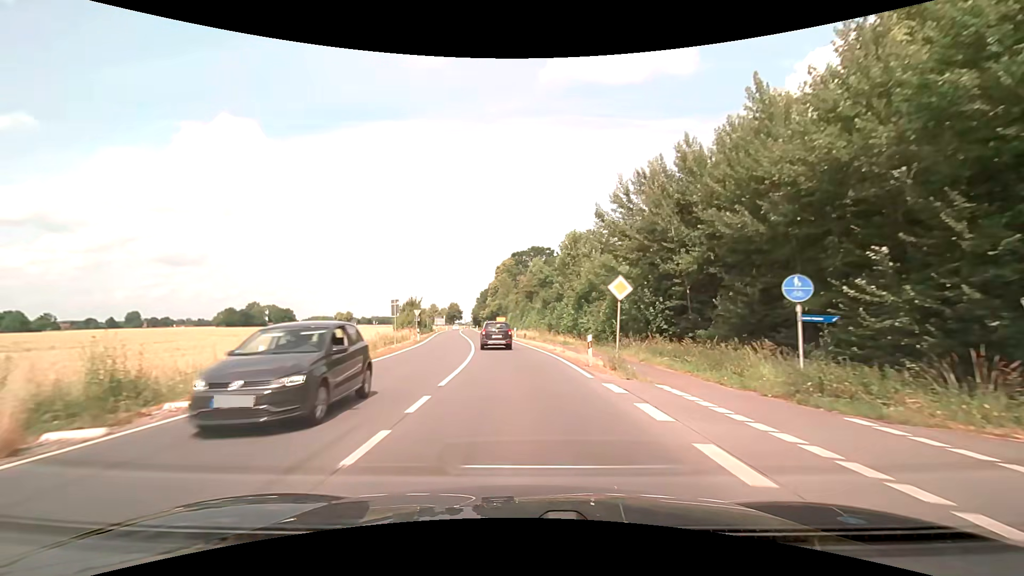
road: secondary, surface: asphalt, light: Day
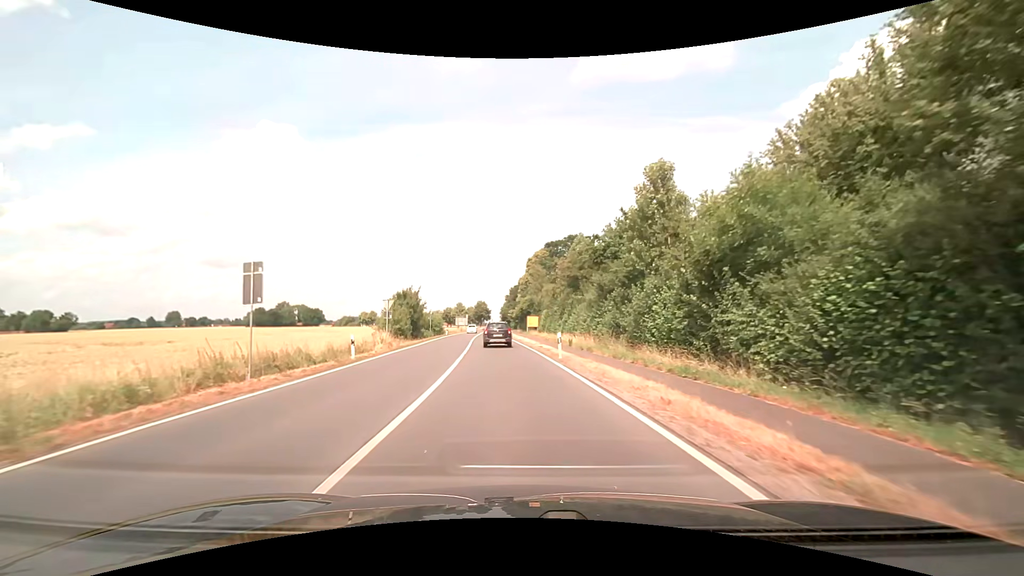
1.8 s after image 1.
(-0.9, +24.3) m; -4°
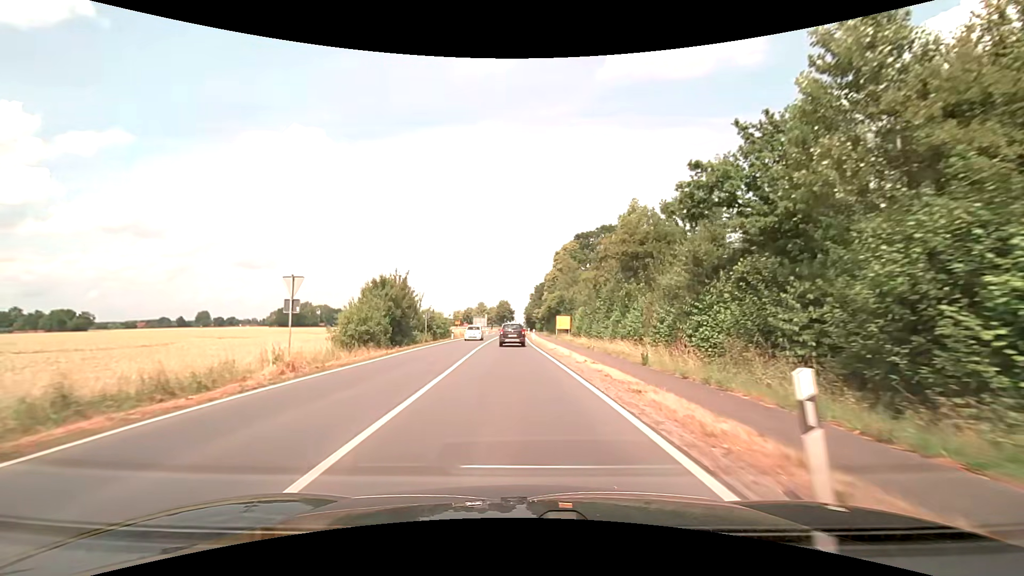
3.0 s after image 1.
(-0.4, +17.3) m; -3°
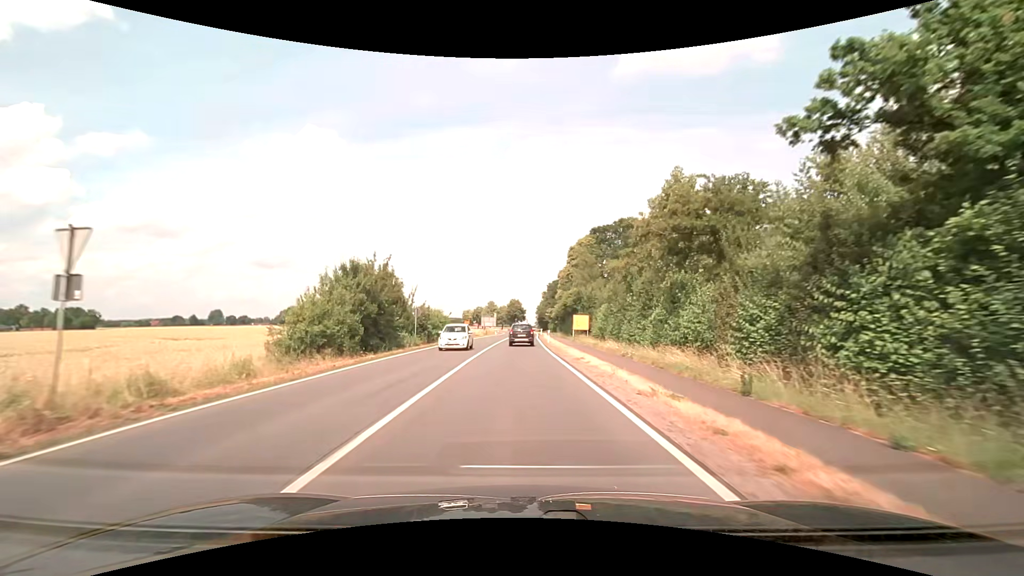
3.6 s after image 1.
(-0.1, +8.9) m; -1°
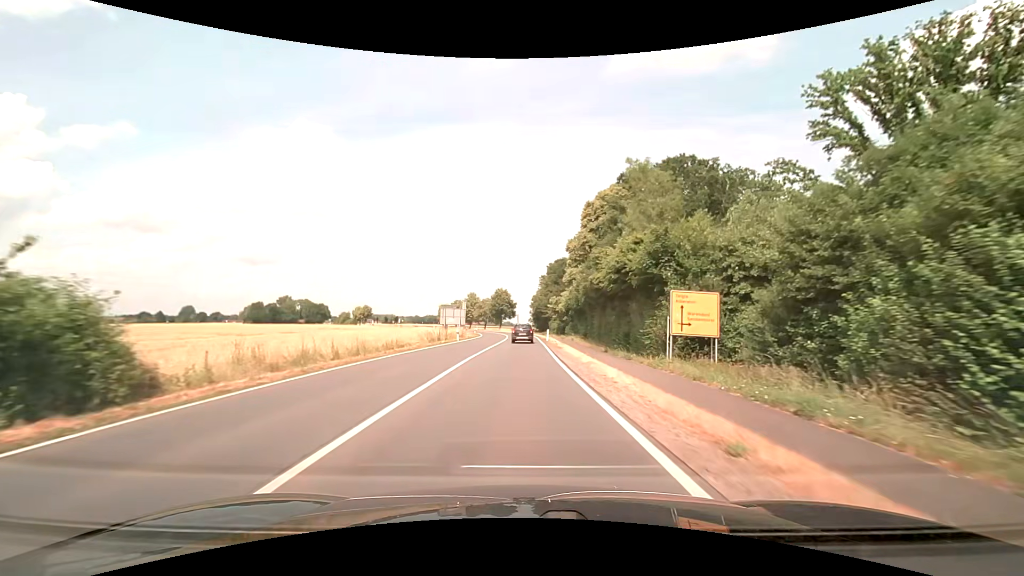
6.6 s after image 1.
(0.0, +47.2) m; +1°
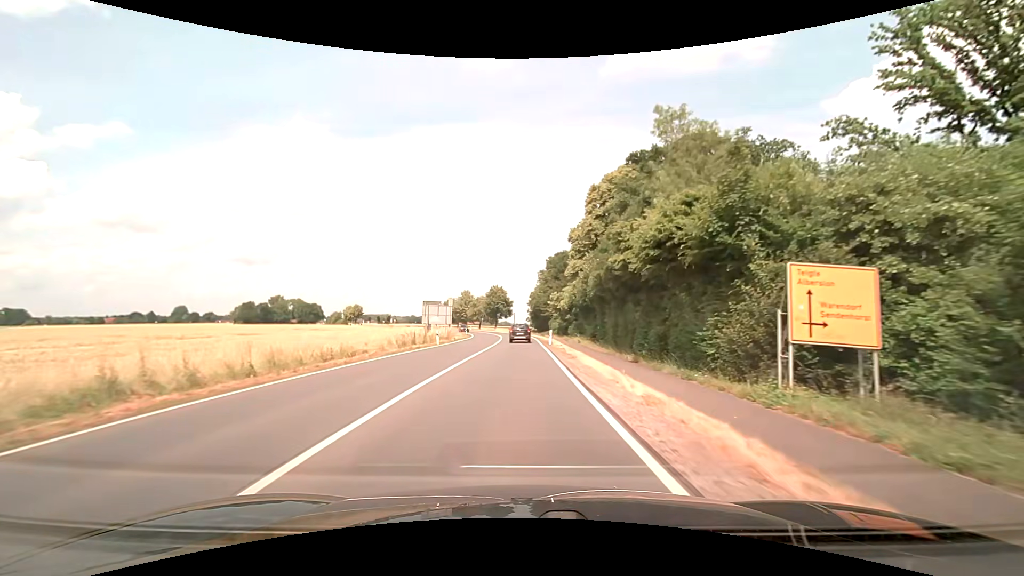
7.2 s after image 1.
(+0.1, +9.9) m; 0°
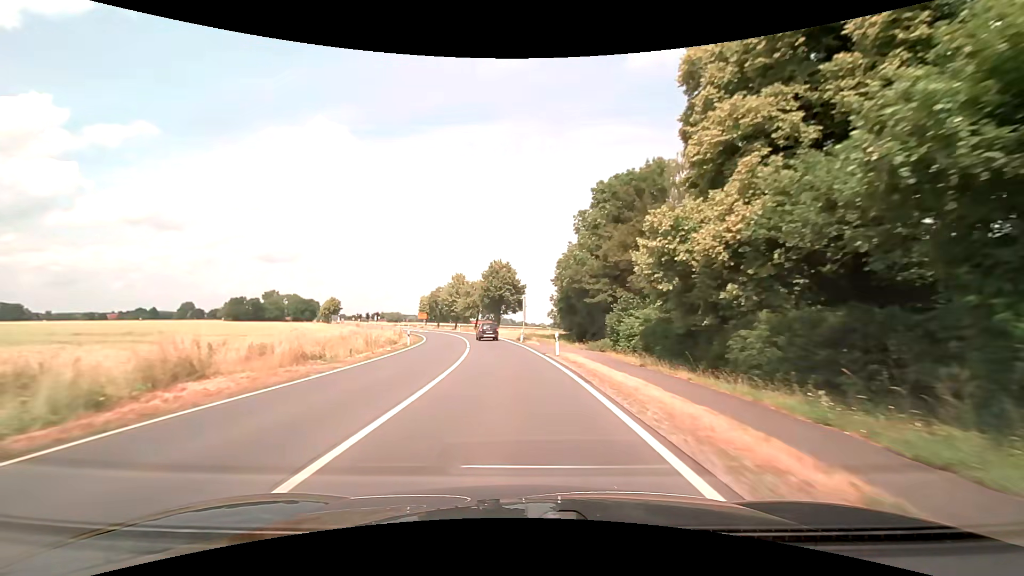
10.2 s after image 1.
(-0.2, +51.8) m; -2°
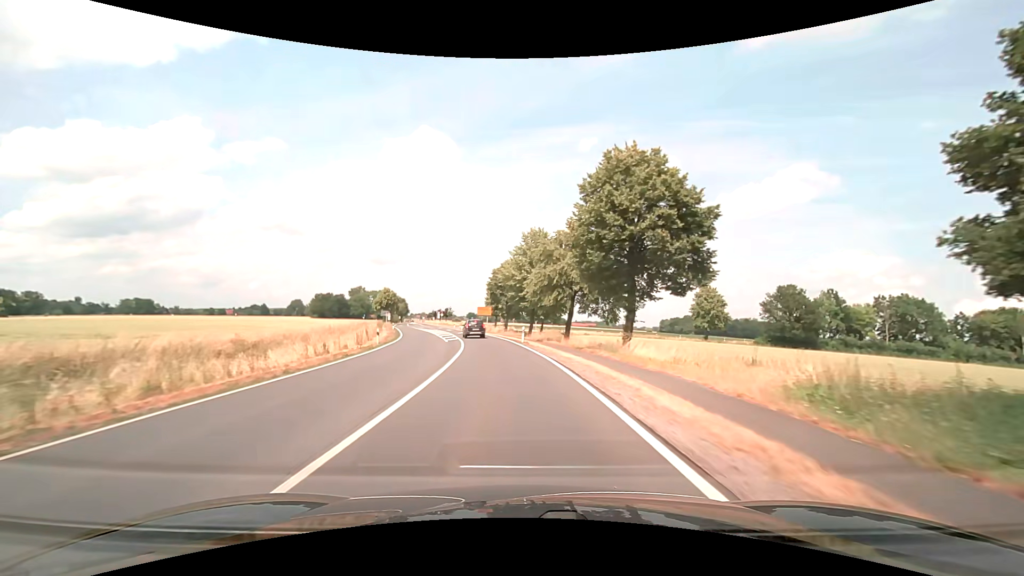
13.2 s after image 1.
(-4.5, +53.6) m; -11°
(0, +10) (-1, +20) (-2, +30) (-3, +40) (-5, +50) (-7, +59) (-9, +69) (-11, +79) (-14, +89) (-16, +98) m
